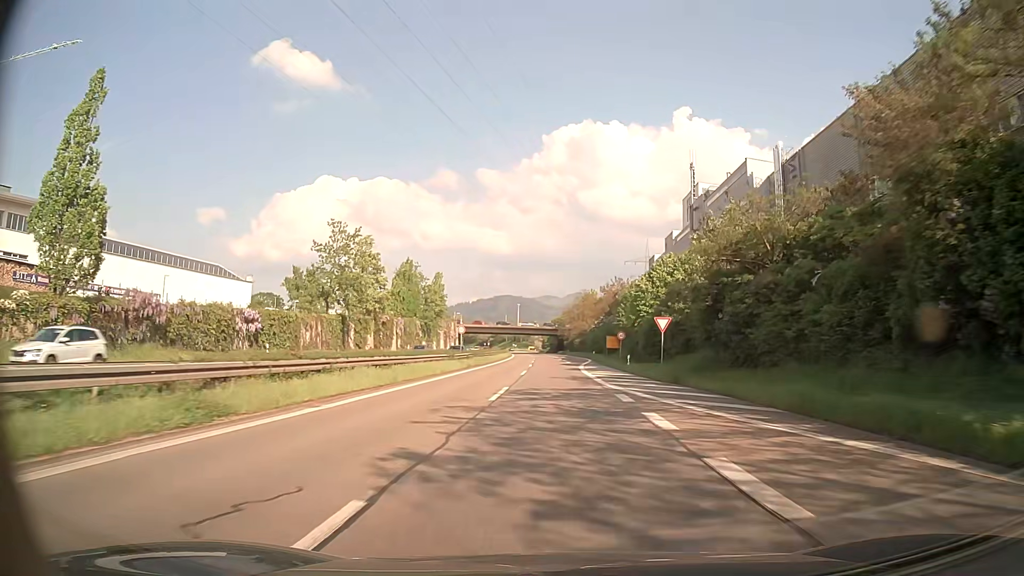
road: trunk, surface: asphalt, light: Day
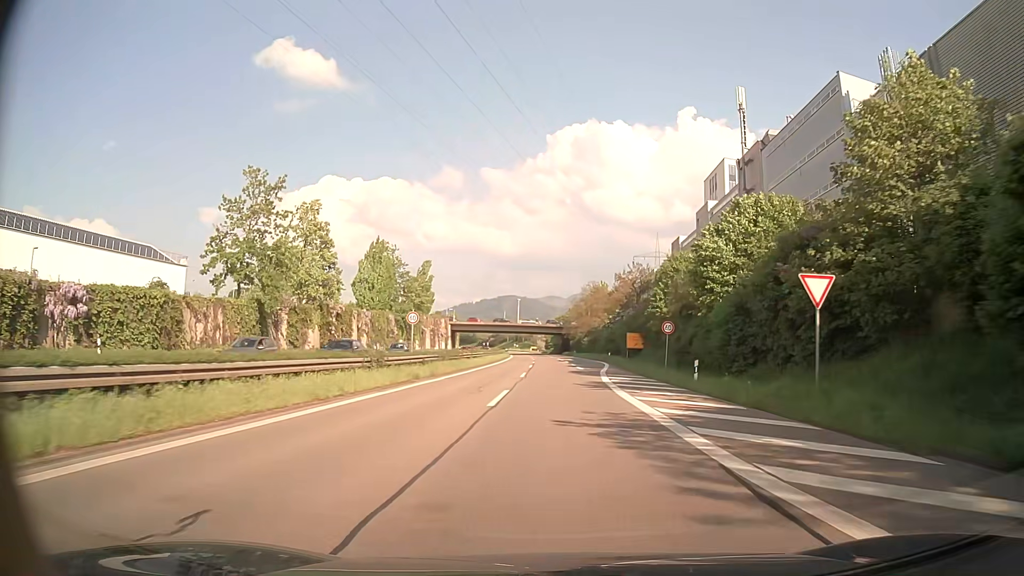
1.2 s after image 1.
(0.0, +19.7) m; 0°
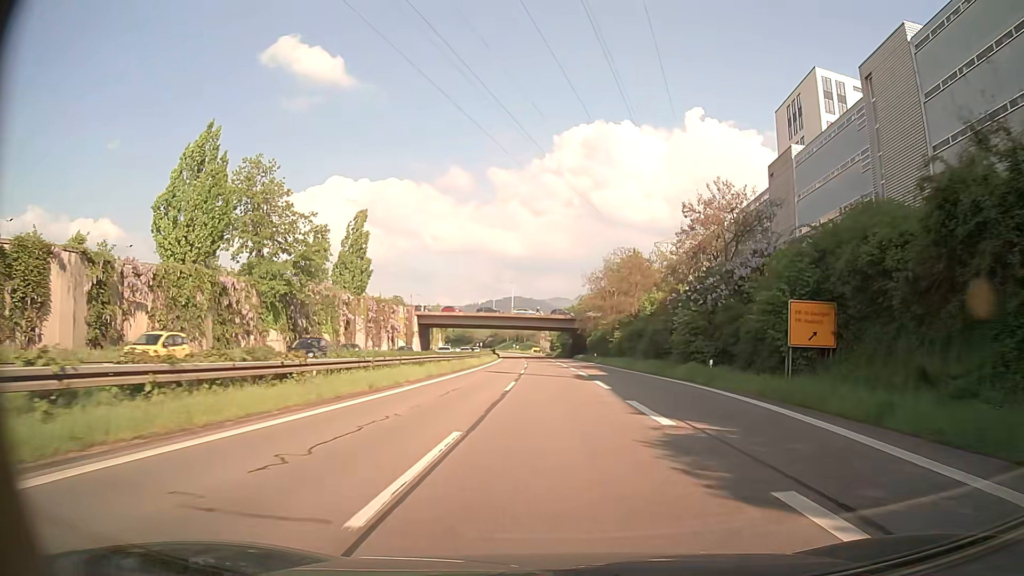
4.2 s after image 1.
(0.0, +45.8) m; 0°
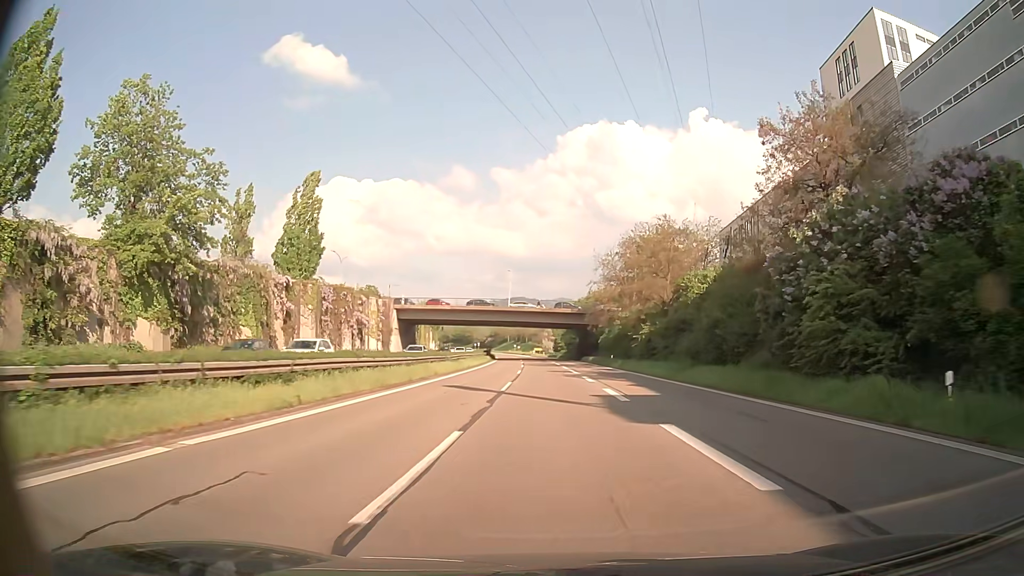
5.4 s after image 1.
(0.0, +17.9) m; 0°
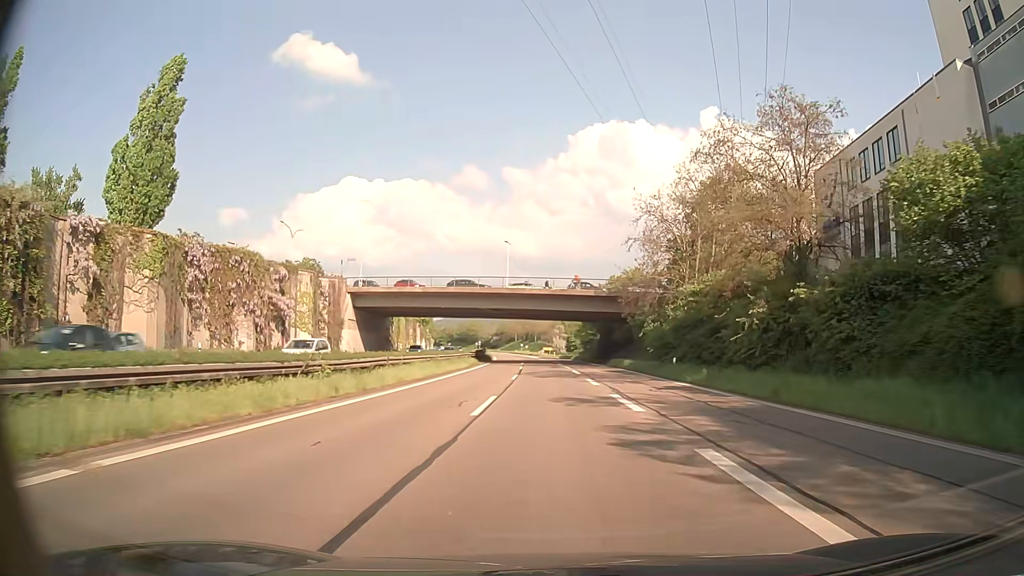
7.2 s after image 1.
(-0.2, +27.1) m; -1°
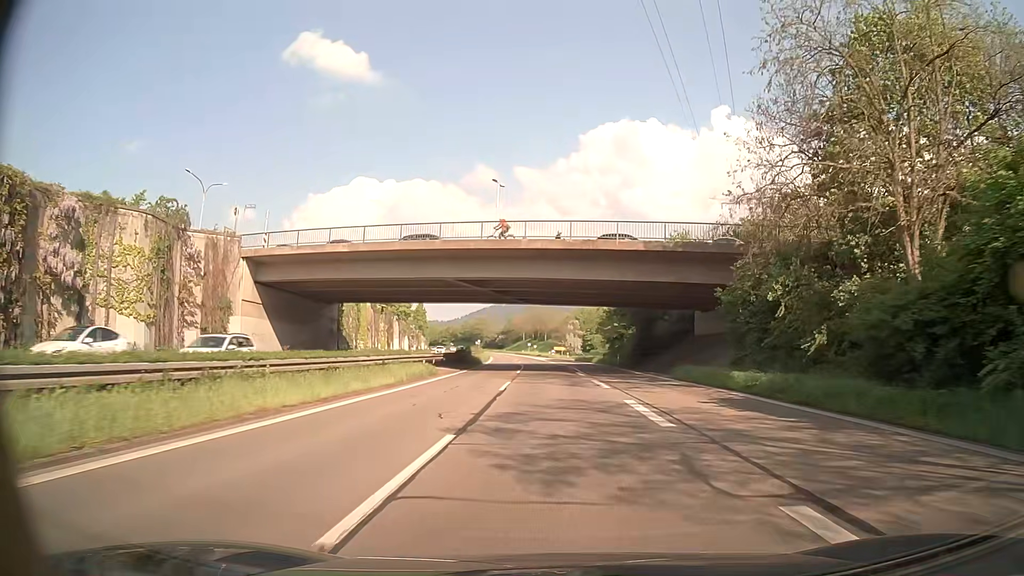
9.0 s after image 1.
(-0.2, +27.6) m; -1°
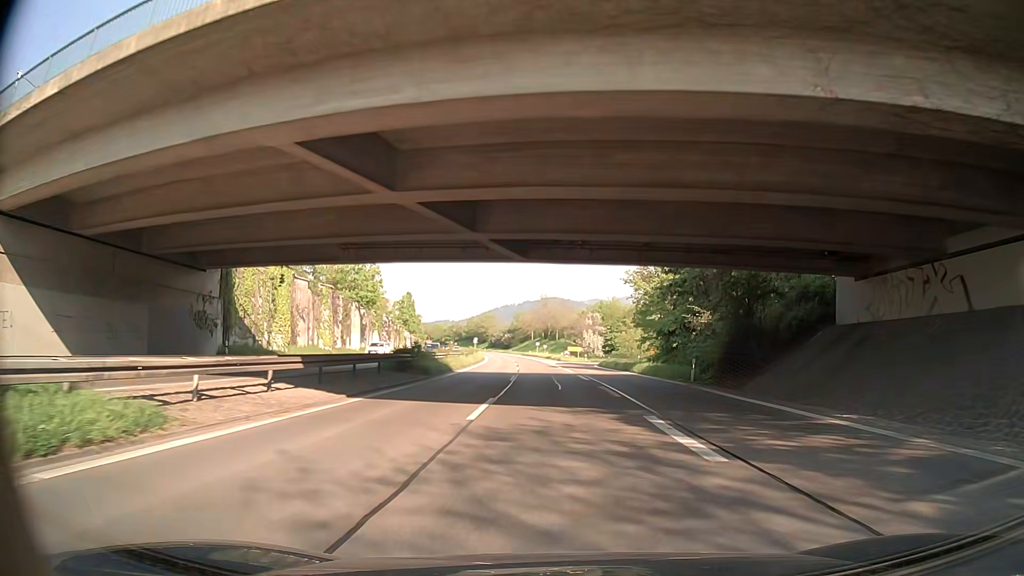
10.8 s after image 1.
(-0.4, +27.3) m; -1°
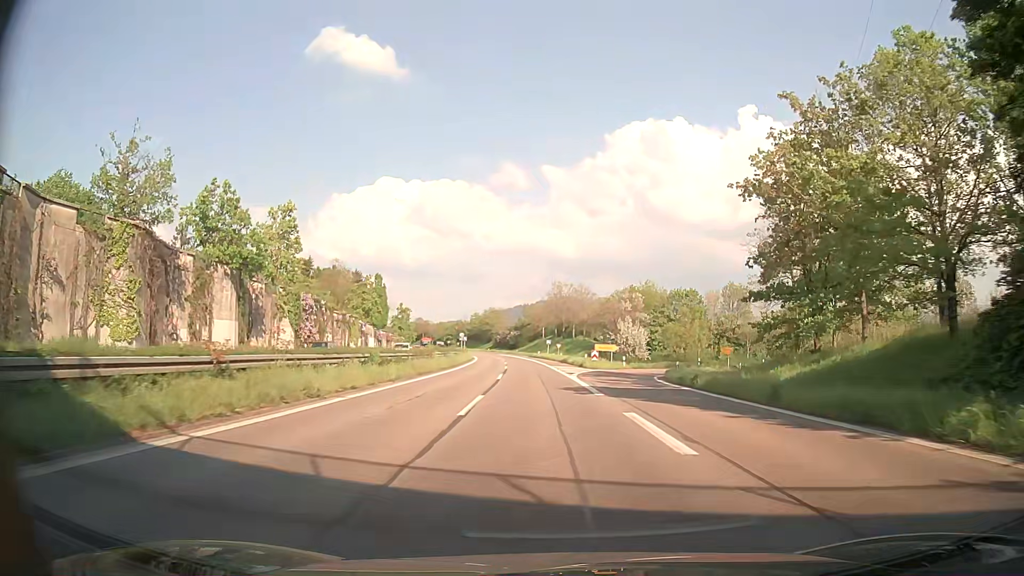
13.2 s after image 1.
(-0.4, +35.3) m; -1°
(0, +10) (0, +20) (0, +30) (-1, +40) (-1, +50) (-2, +60) (-3, +70) (-4, +80) (-4, +90) (-5, +100) m
